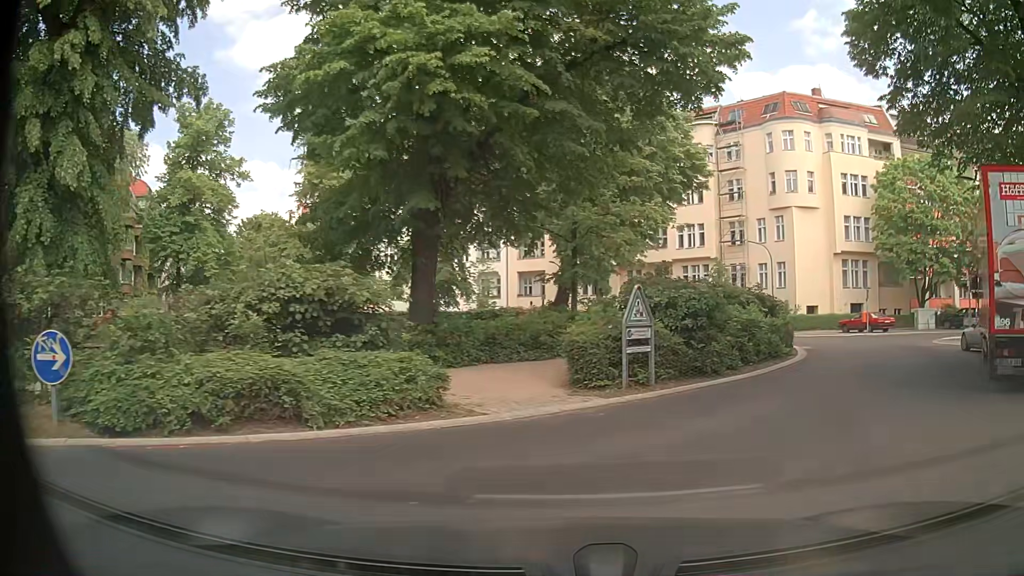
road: residential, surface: asphalt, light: Day
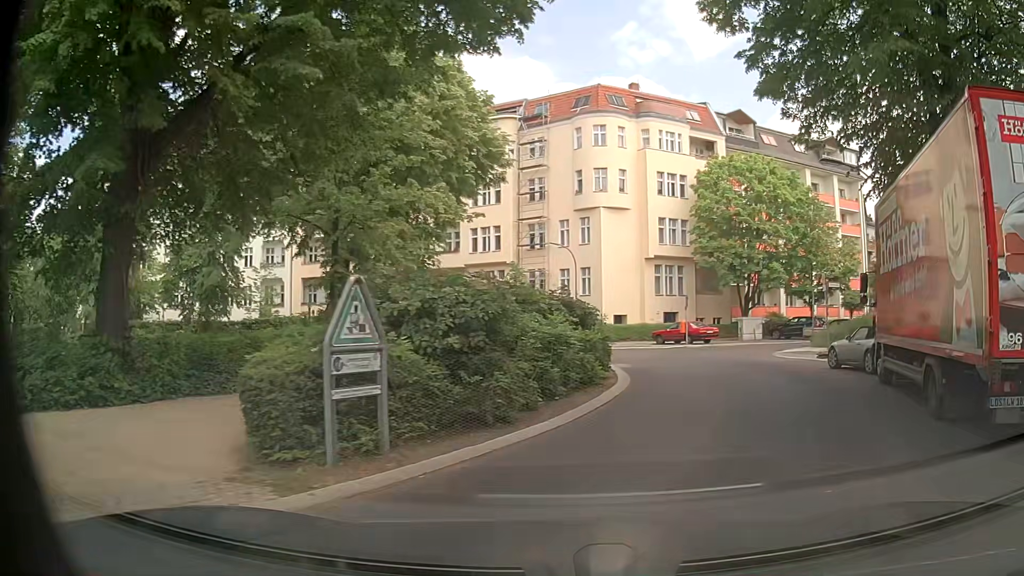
(+0.7, +4.9) m; +17°
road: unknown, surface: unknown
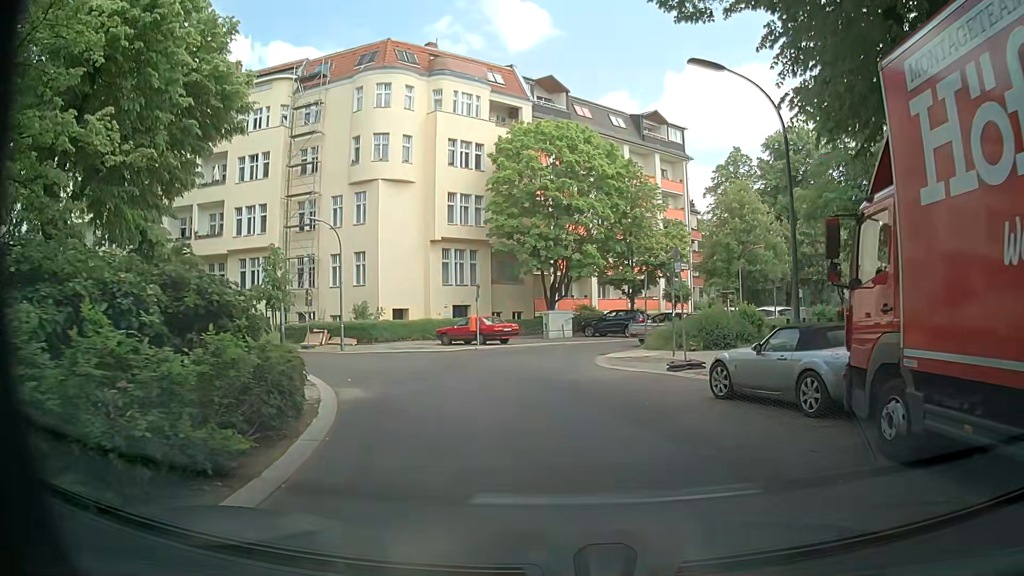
(+1.6, +8.1) m; +17°
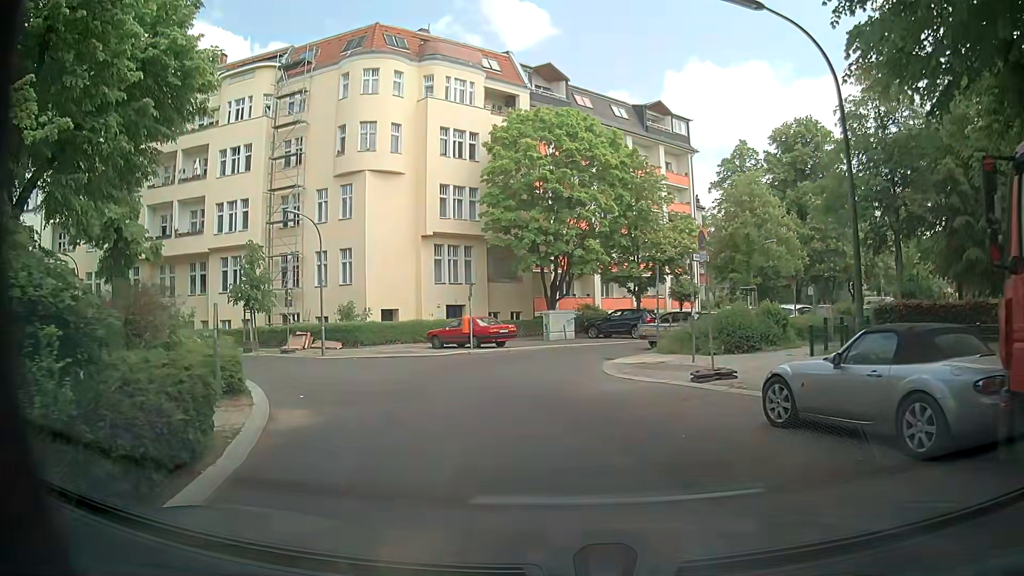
(0.0, +2.9) m; +2°
